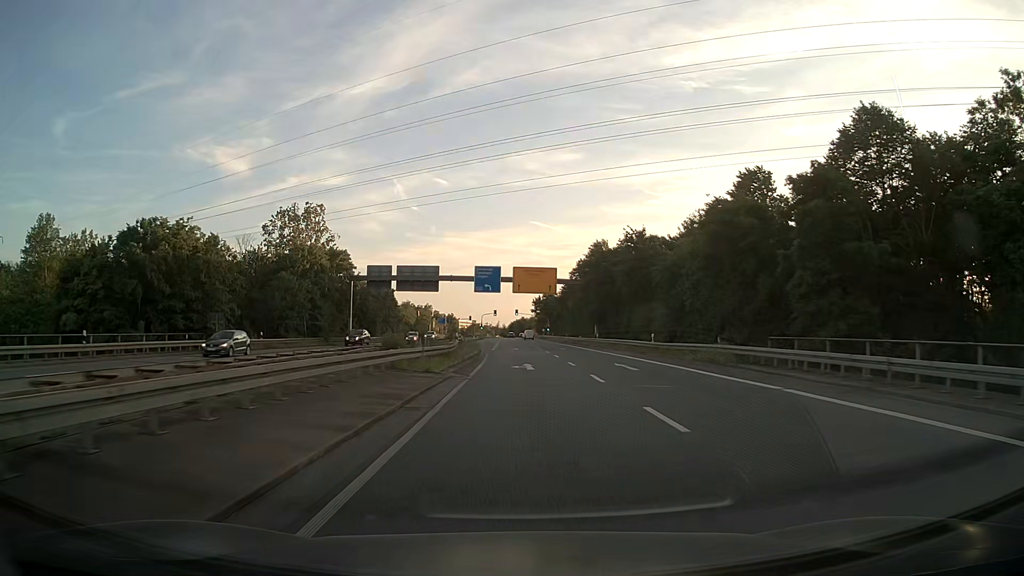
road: secondary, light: Day
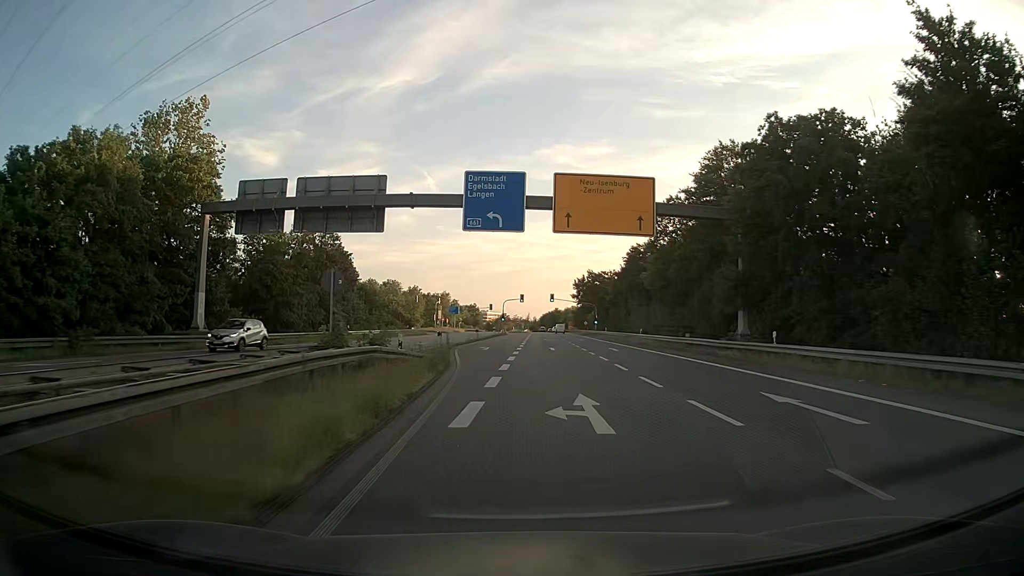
(-0.7, +44.7) m; -3°
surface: asphalt
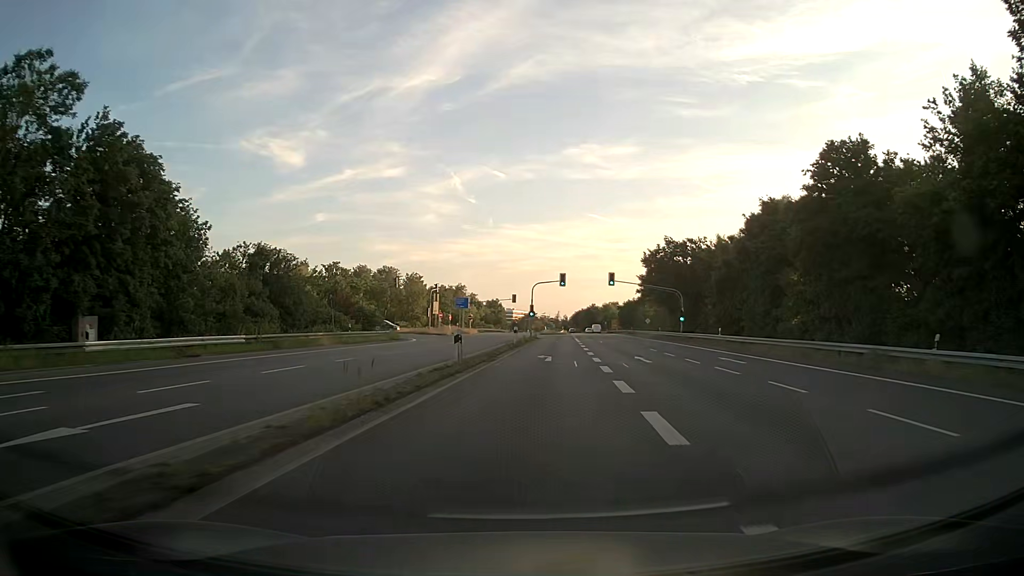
(-0.9, +43.3) m; -2°
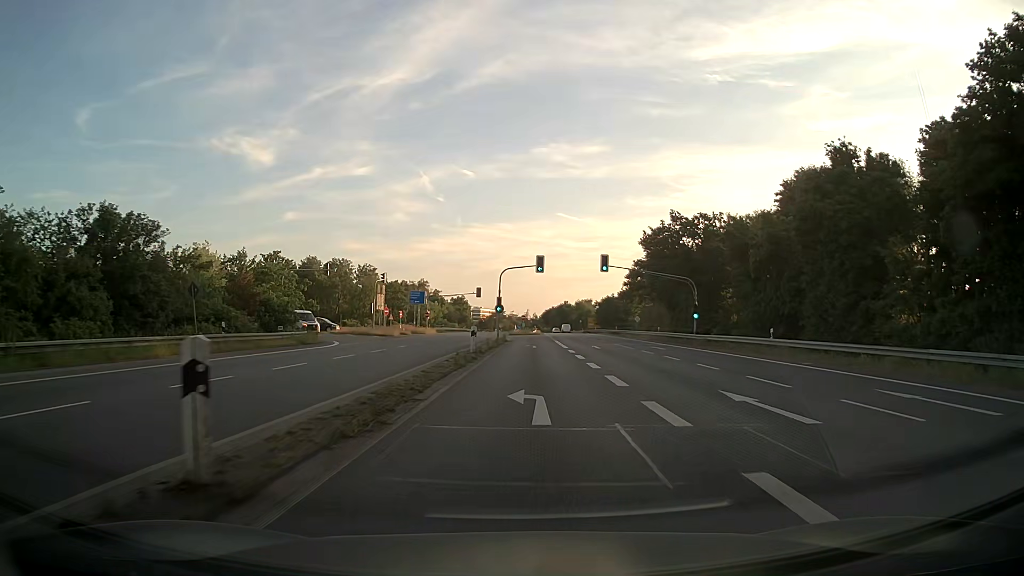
(+0.4, +16.6) m; +3°
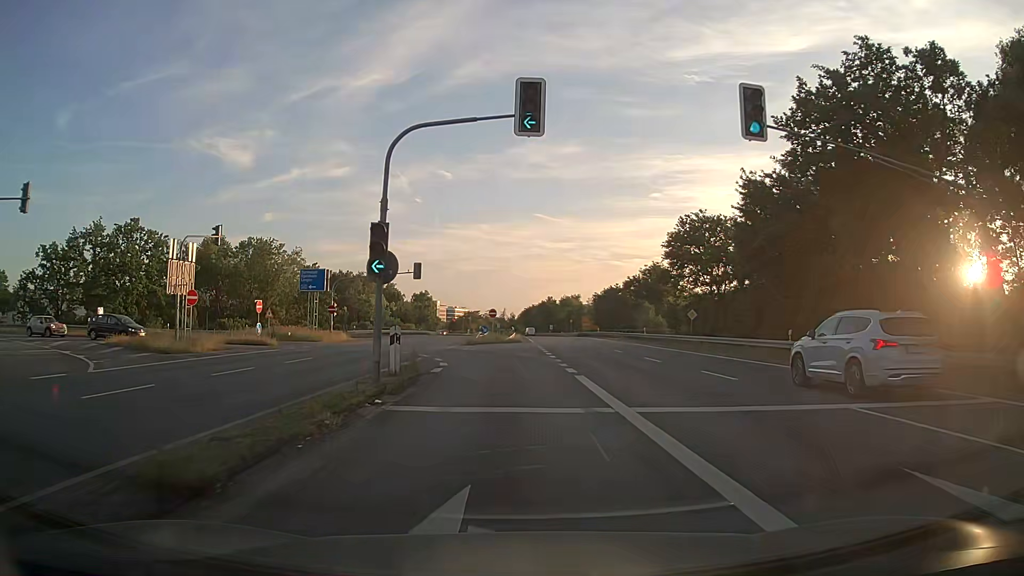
(+1.1, +38.0) m; +2°
(0, +10) (-1, +20) (-3, +30) (-8, +38) (-16, +44) (-26, +47) (-36, +49) (-45, +51) (-55, +53) (-65, +55) m
